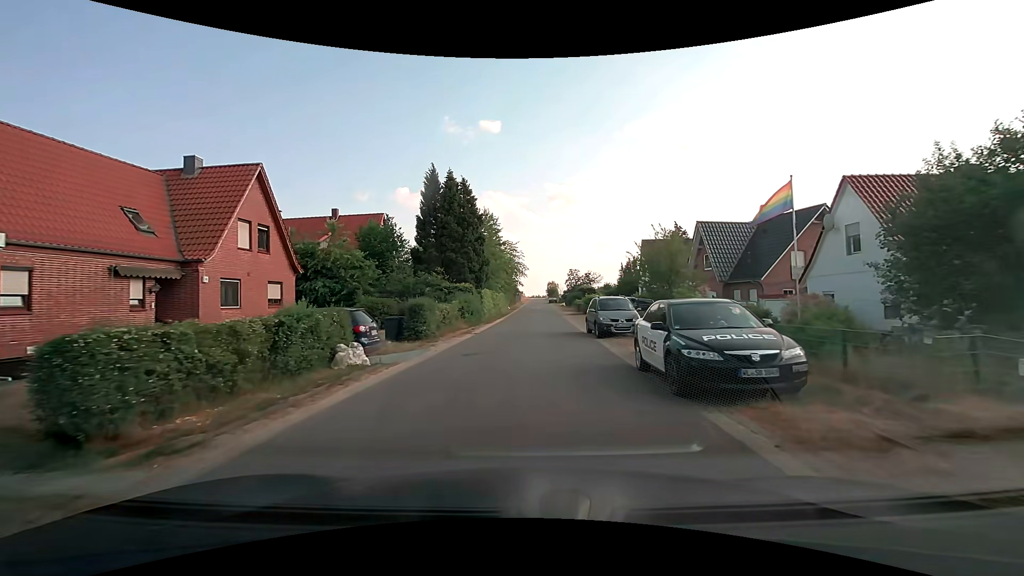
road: unclassified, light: Day
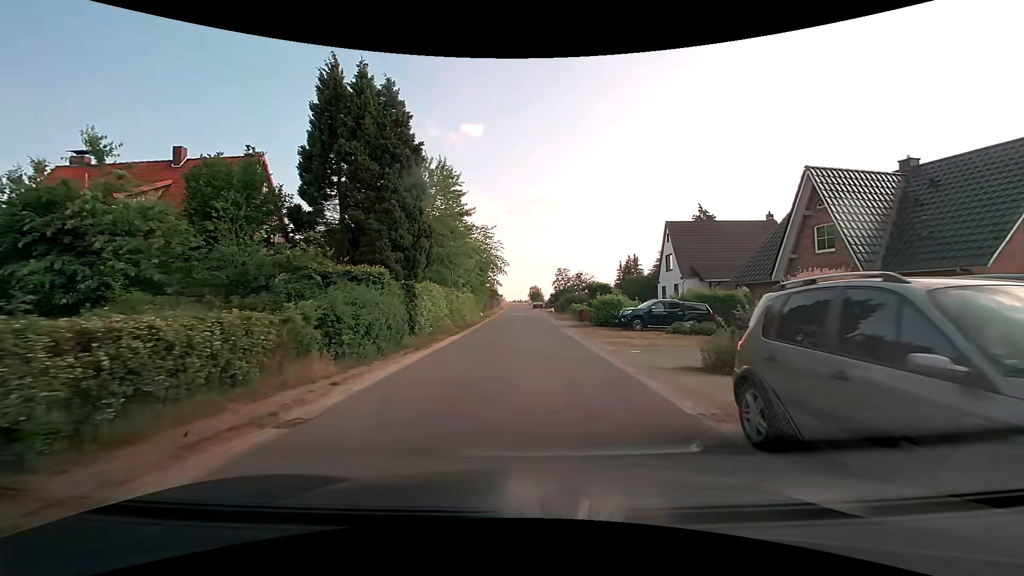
(+0.2, +17.8) m; +2°
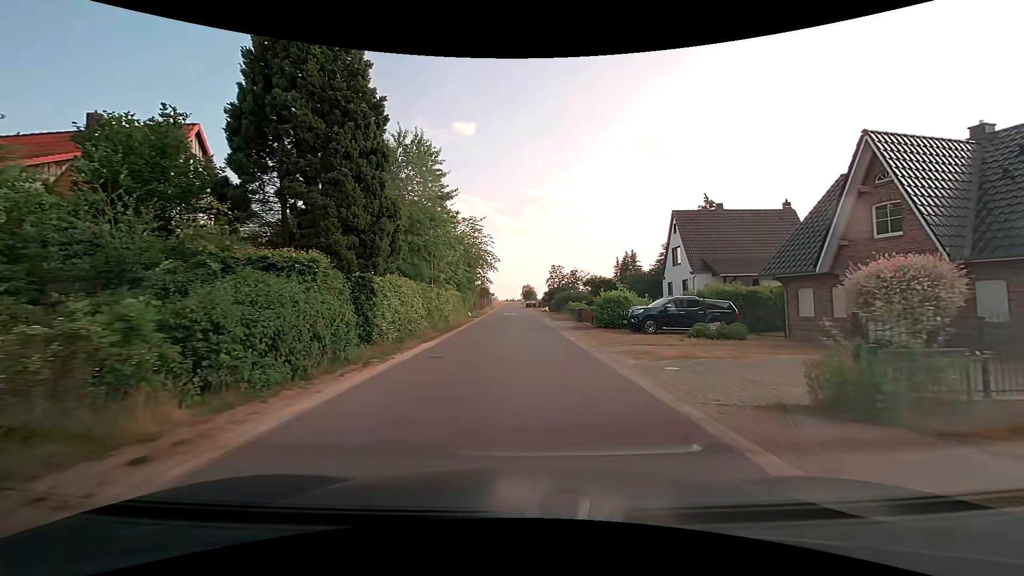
(0.0, +4.5) m; +1°
(0, +10) (0, +20) (0, +30) (0, +40) (0, +50) (-1, +60) (-1, +70) (-2, +80) (-2, +90) (-2, +100) m
